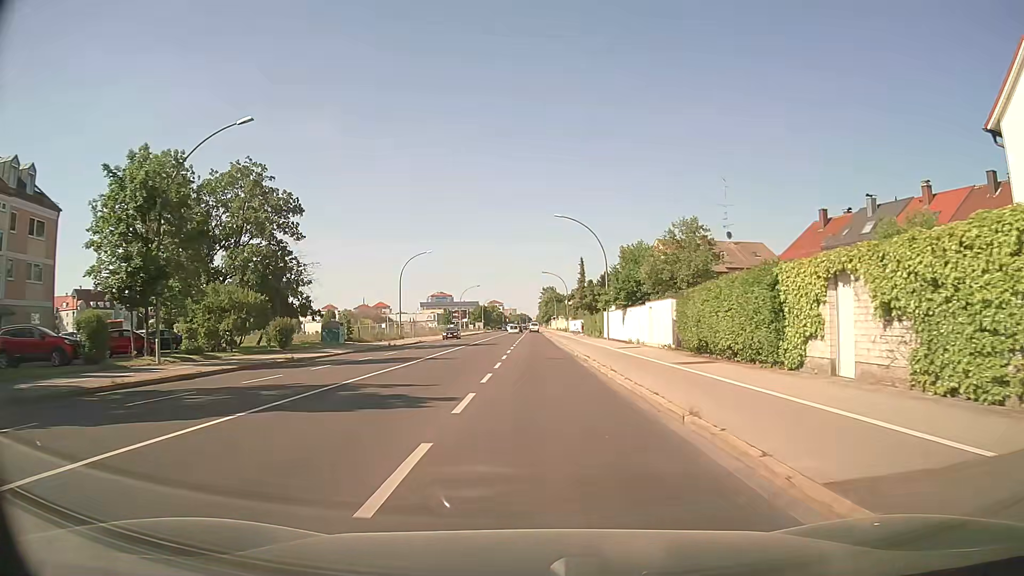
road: secondary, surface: asphalt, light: Day
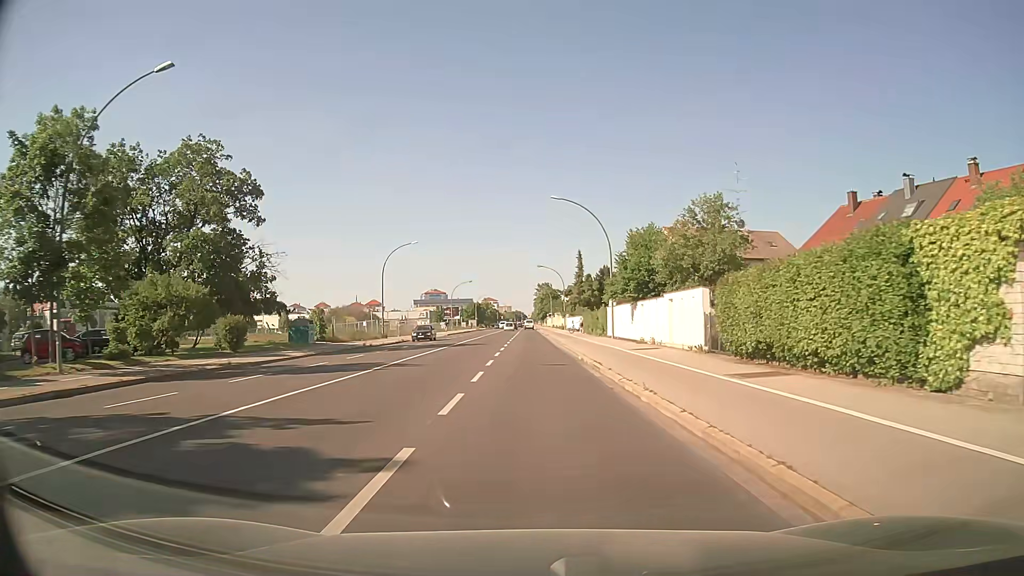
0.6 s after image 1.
(0.0, +6.5) m; 0°
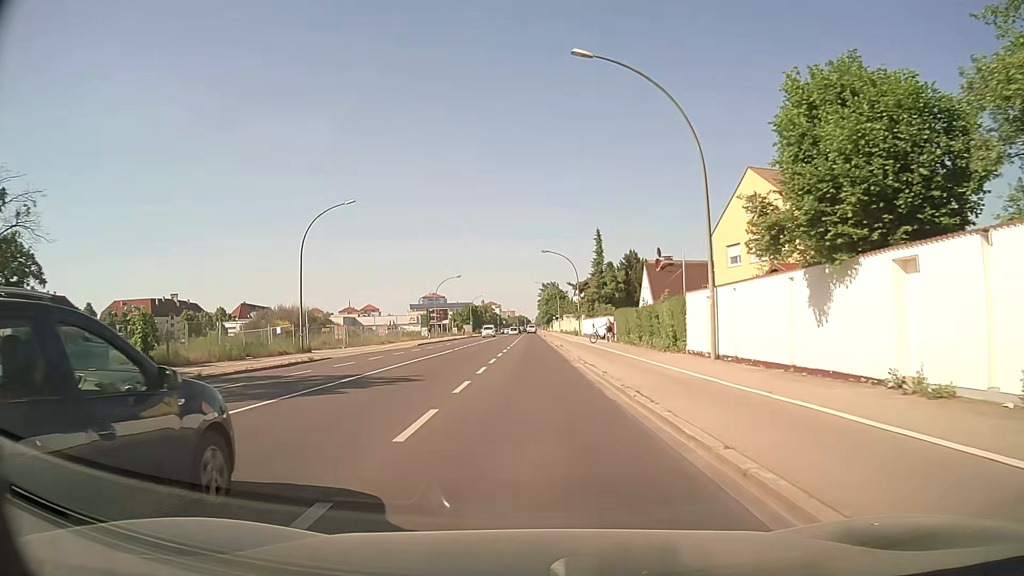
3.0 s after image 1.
(+0.2, +26.1) m; 0°
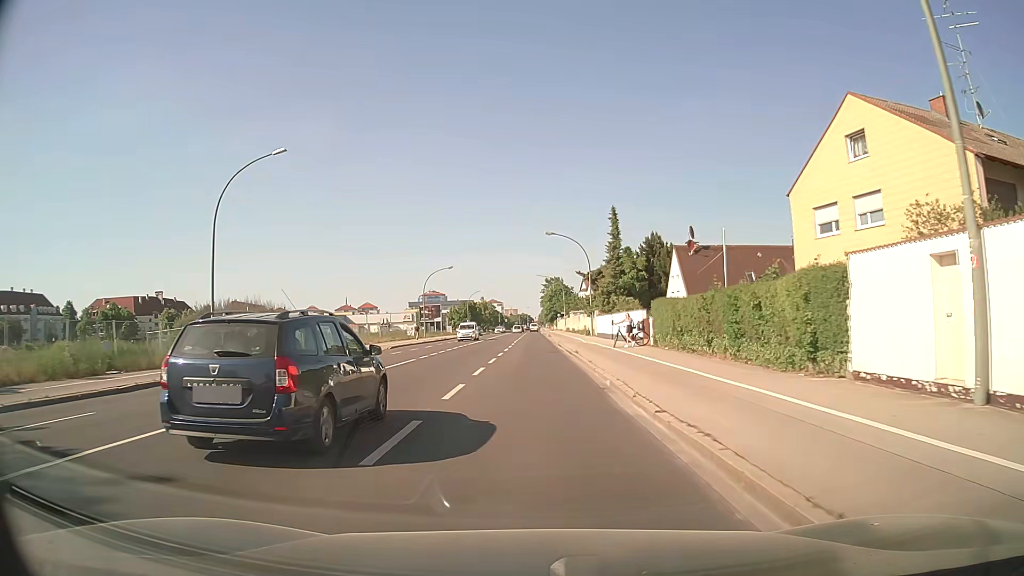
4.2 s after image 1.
(0.0, +13.5) m; 0°
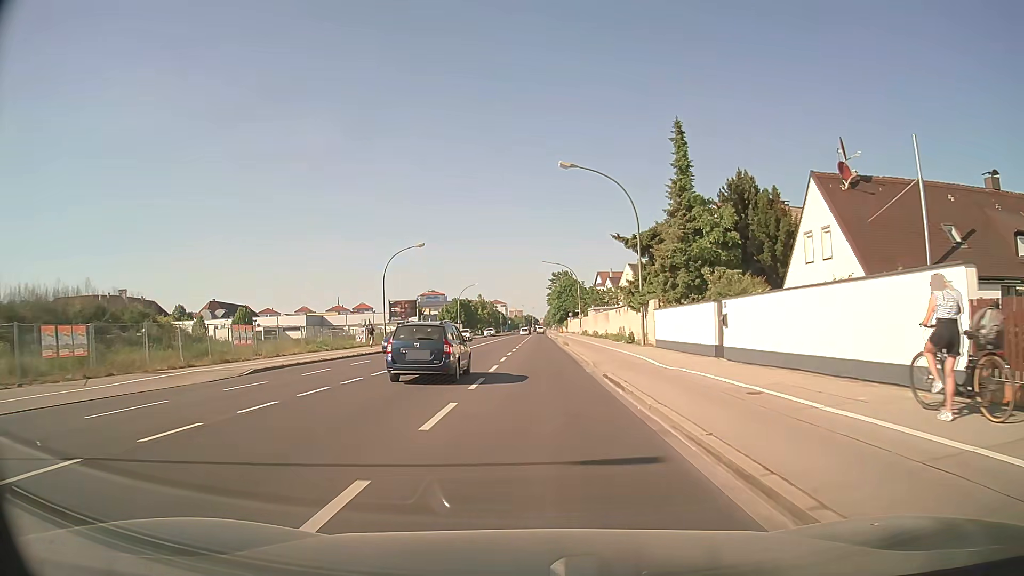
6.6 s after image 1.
(-0.2, +27.8) m; -1°
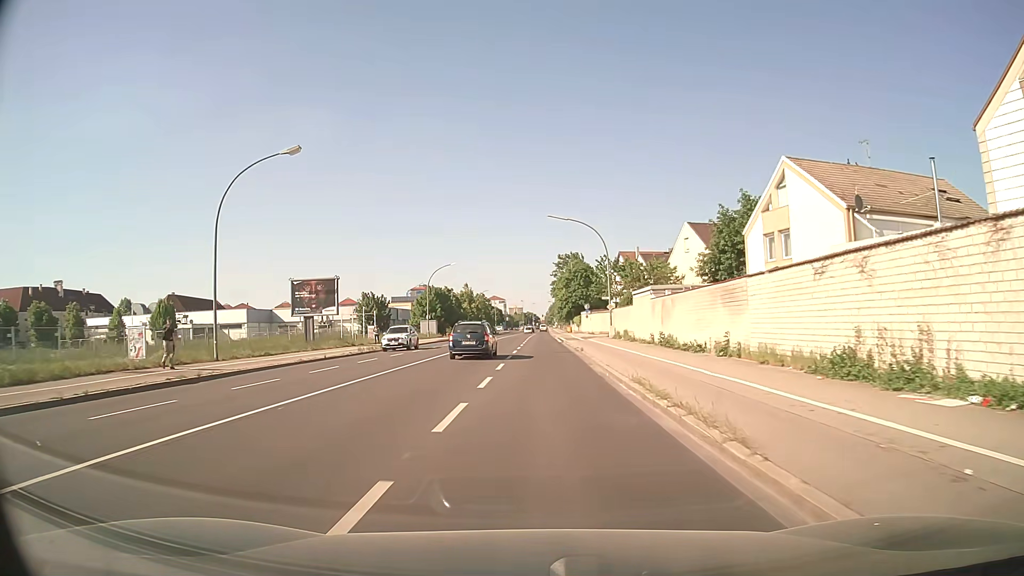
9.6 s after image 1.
(-0.1, +36.3) m; 0°
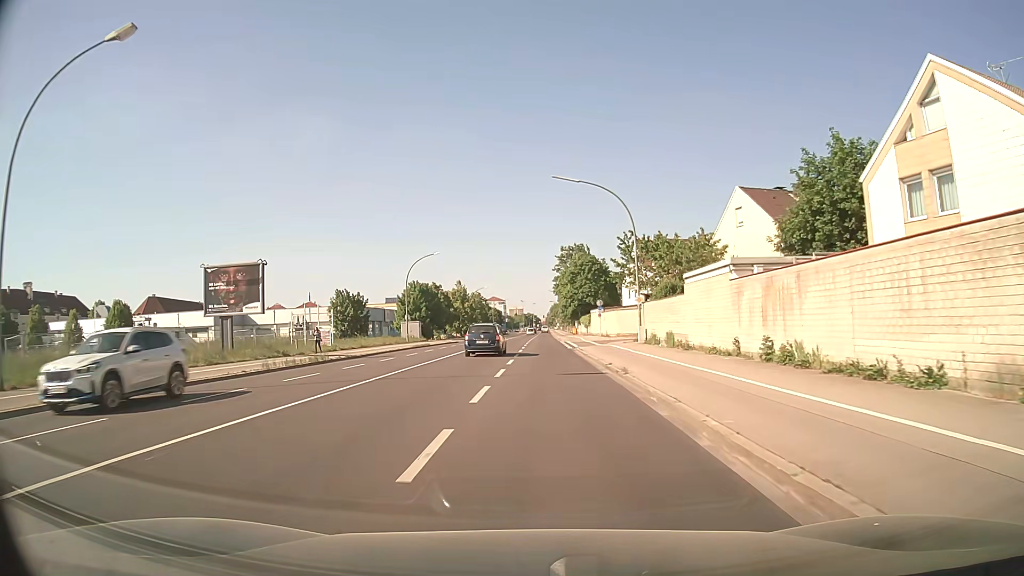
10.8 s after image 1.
(-0.1, +15.0) m; 0°
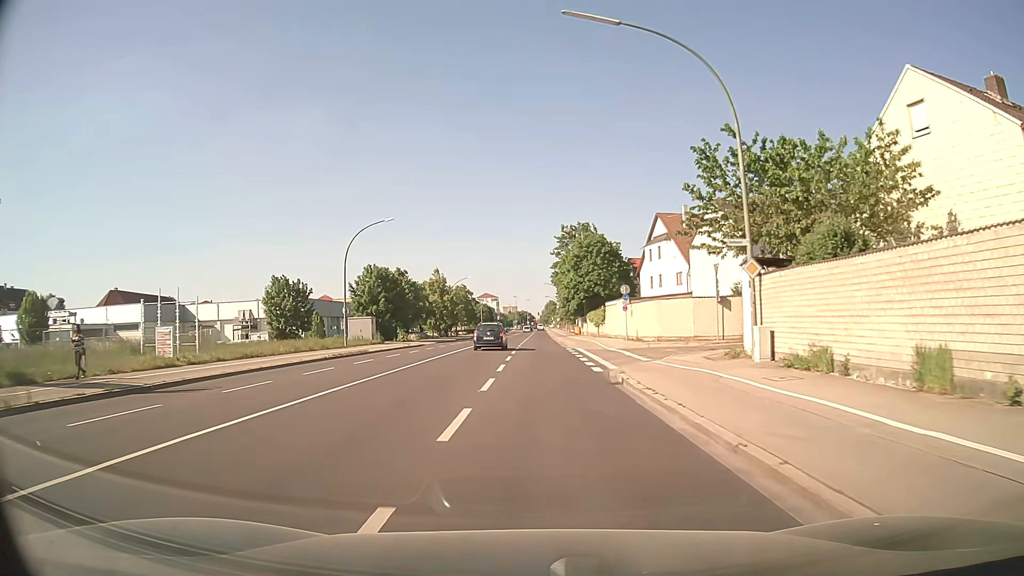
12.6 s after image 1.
(+0.1, +21.9) m; 0°
(0, +10) (0, +20) (0, +30) (0, +40) (0, +50) (0, +60) (0, +70) (0, +80) (0, +90) (0, +100) m
